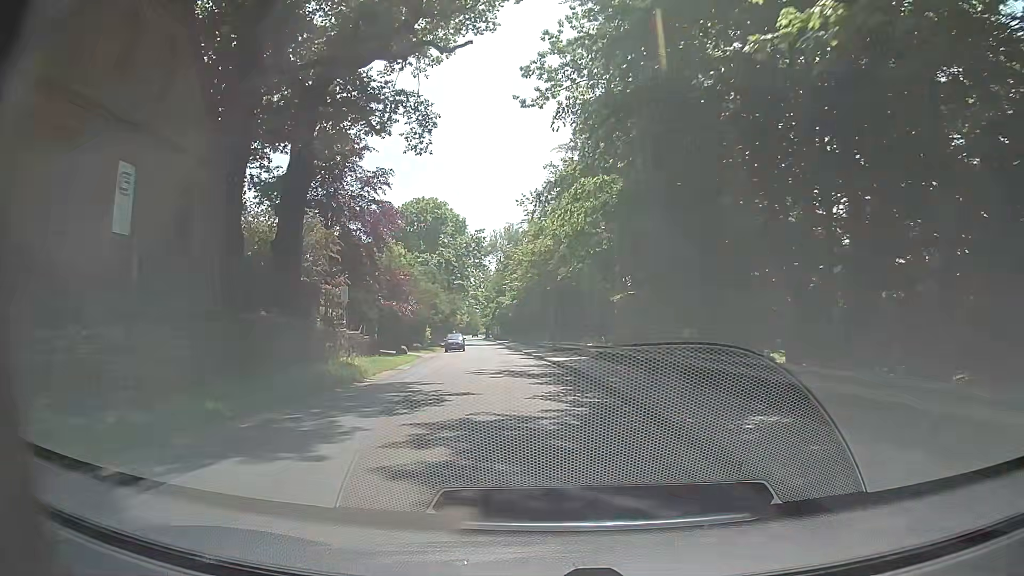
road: tertiary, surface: asphalt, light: Day
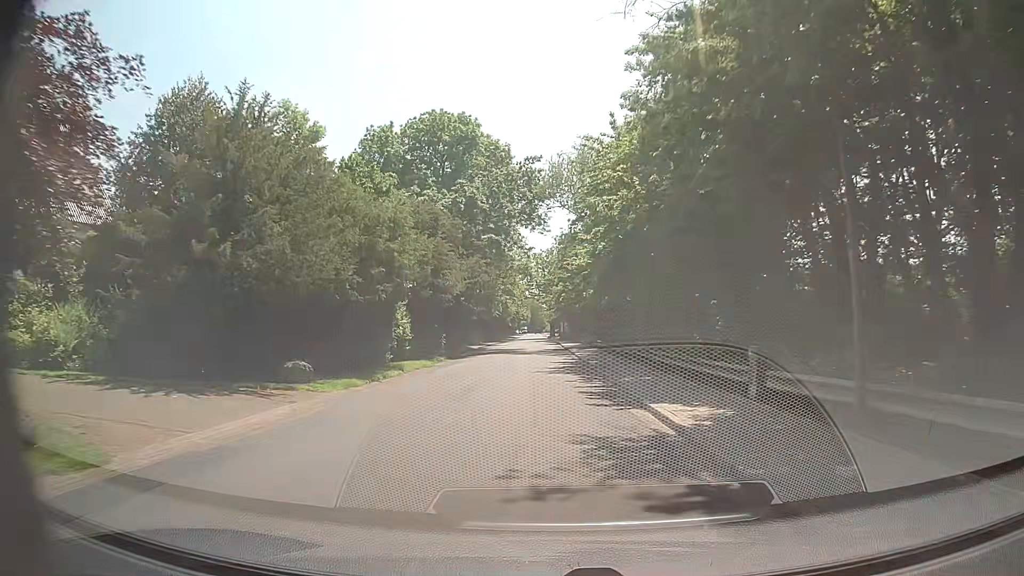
(-1.9, +38.0) m; -6°
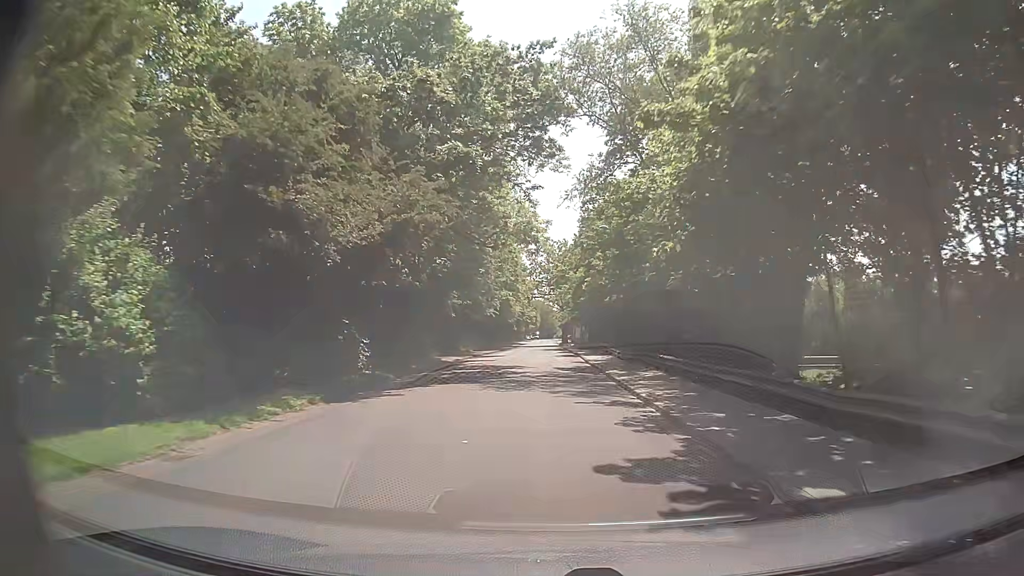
(0.0, +22.9) m; 0°
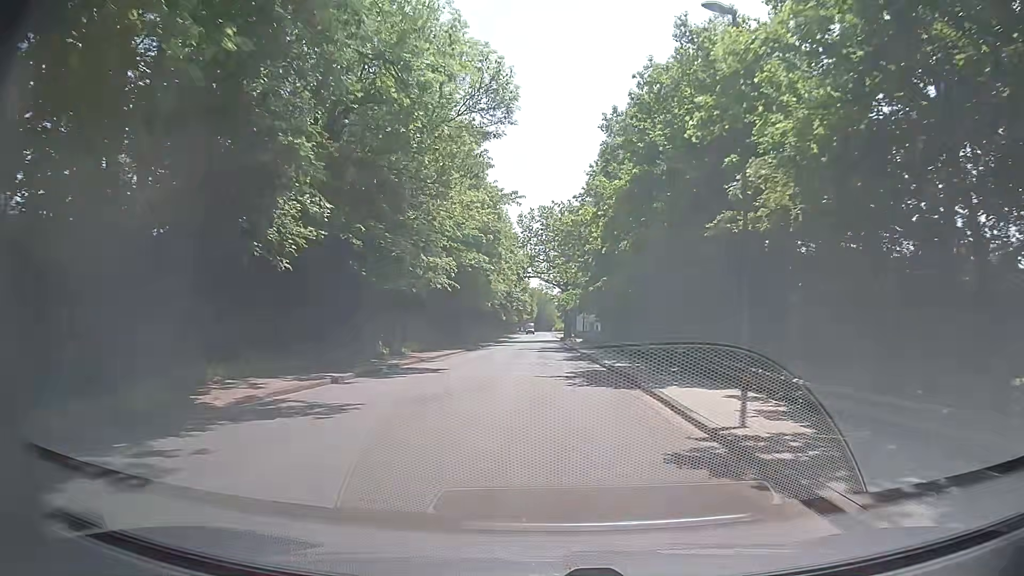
(-0.3, +30.5) m; 0°
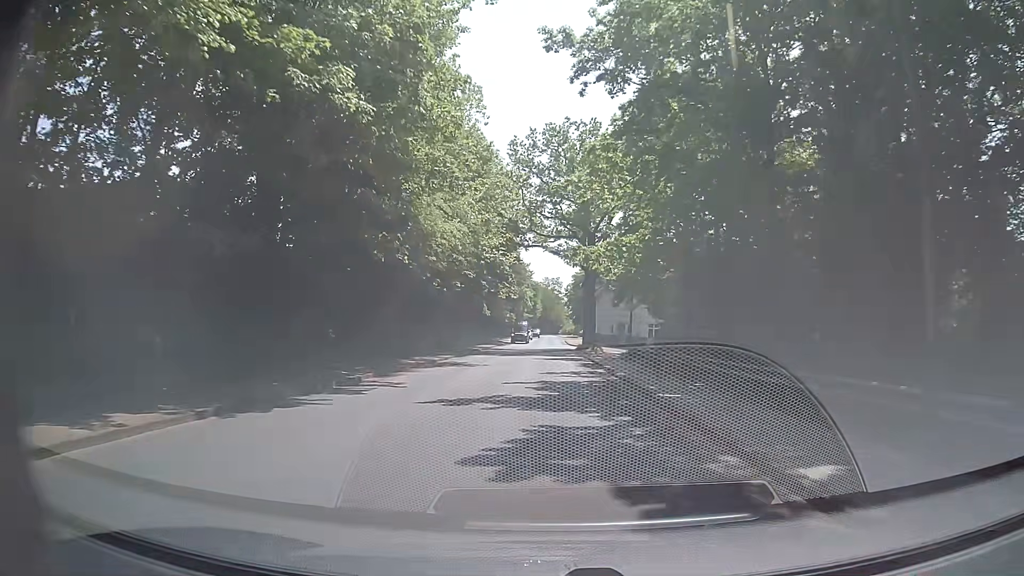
(-0.3, +38.0) m; -1°
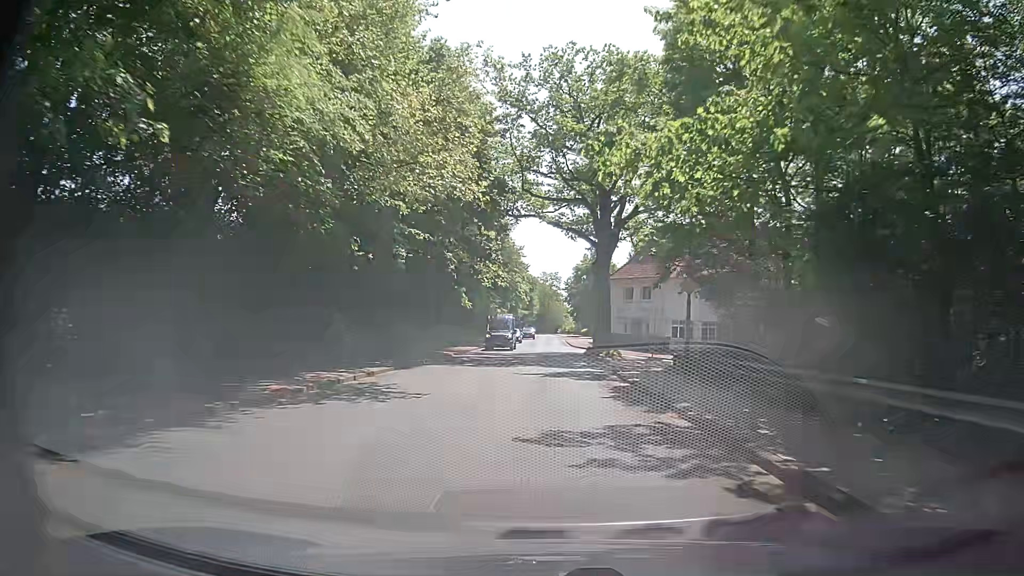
(+0.2, +15.3) m; 0°
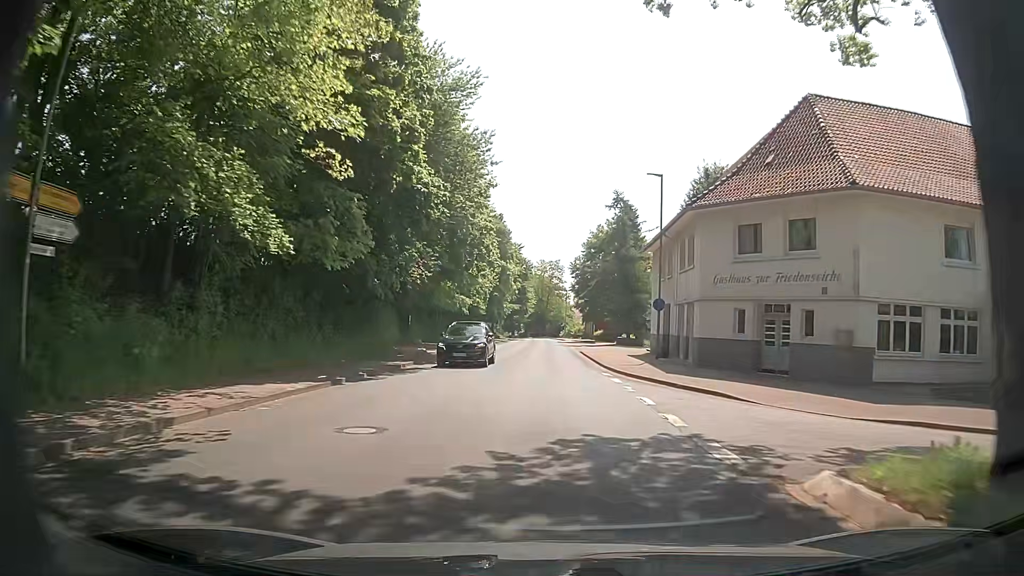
(+0.5, +38.2) m; 0°
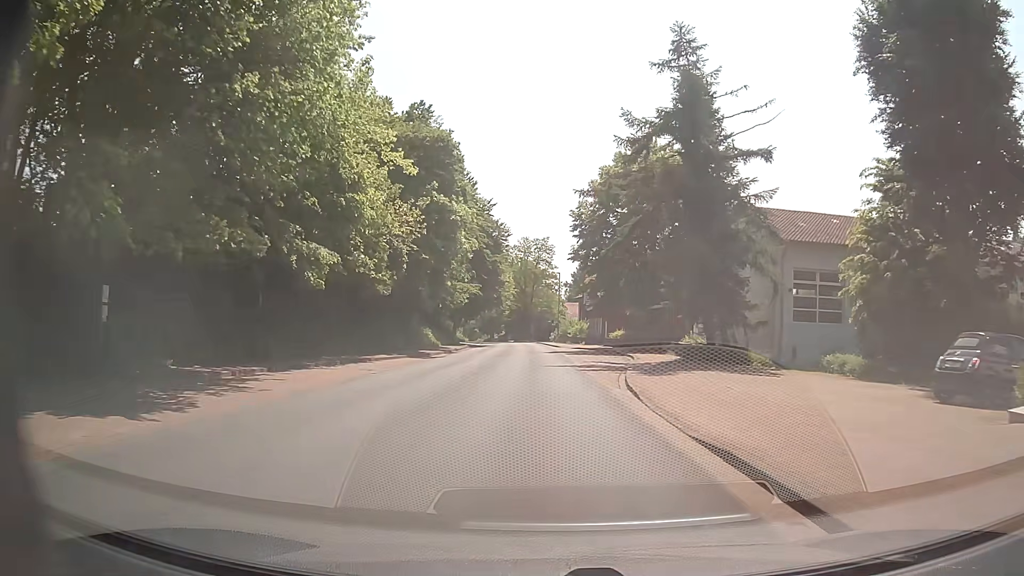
(+0.5, +38.0) m; +1°
(0, +10) (0, +20) (0, +30) (0, +40) (-1, +50) (-1, +60) (-2, +70) (-2, +80) (-3, +90) (-4, +100) m
